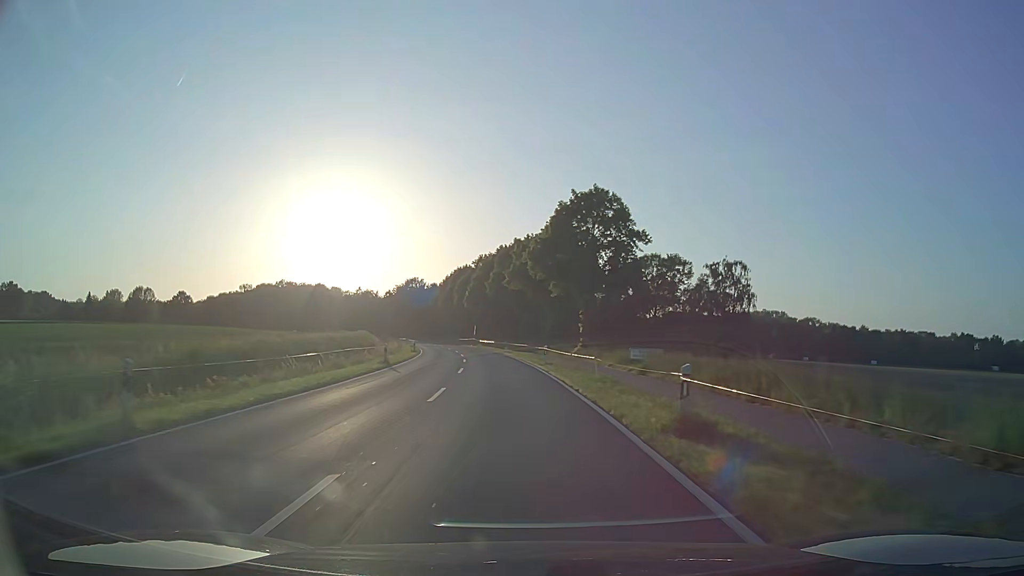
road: secondary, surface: asphalt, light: Day
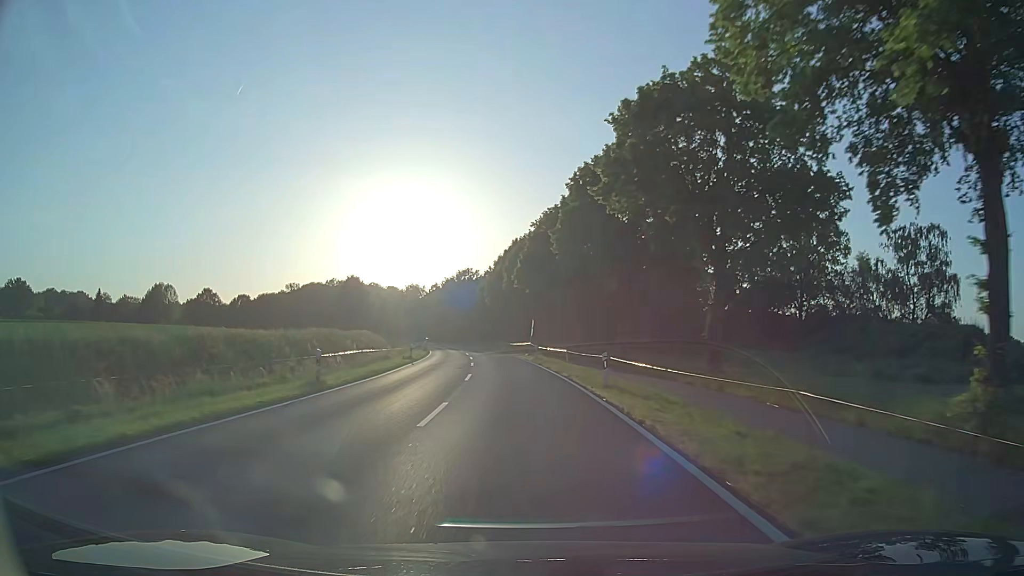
(-2.0, +40.5) m; -6°
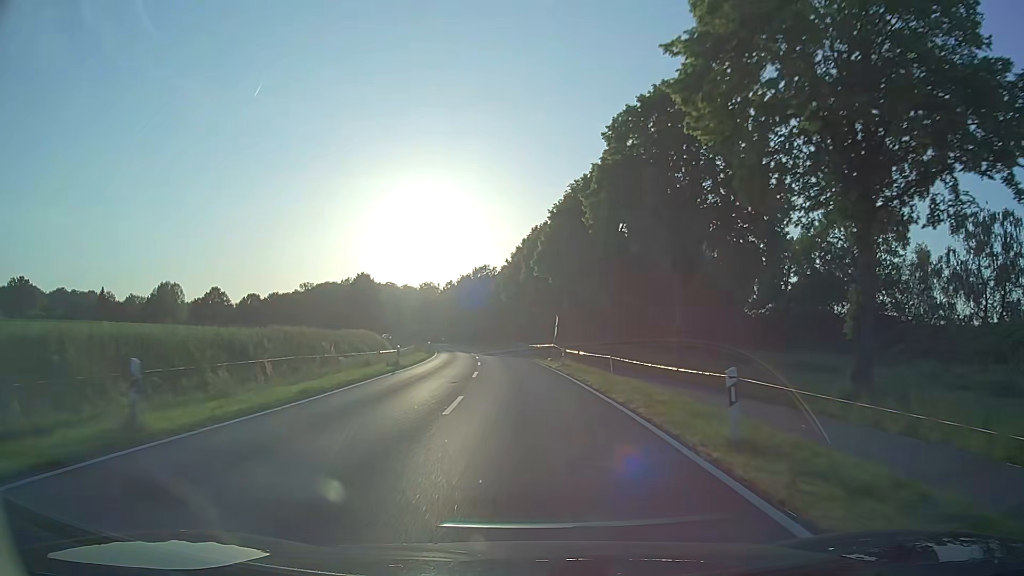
(-0.2, +10.3) m; -2°
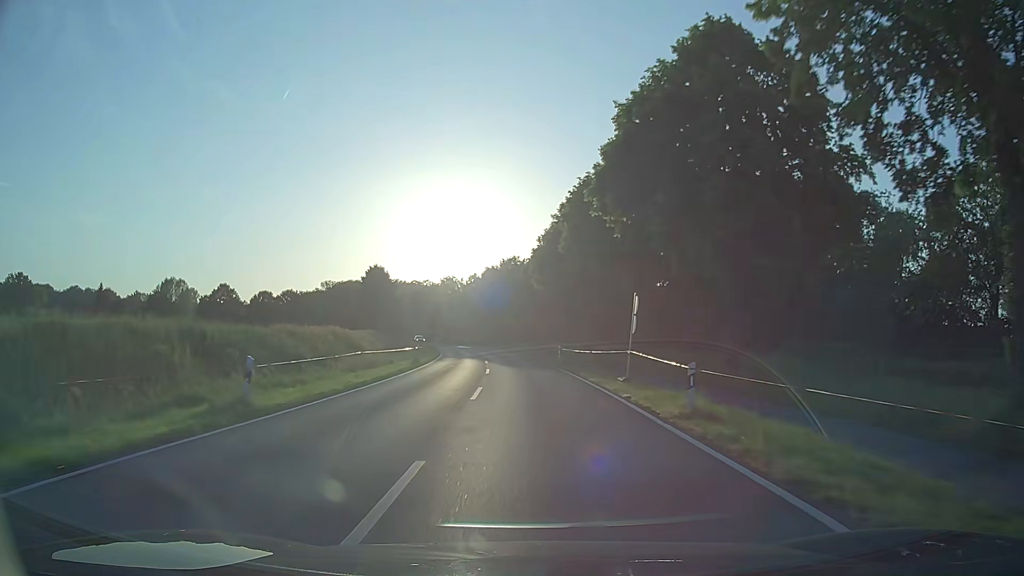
(-0.6, +20.9) m; -3°
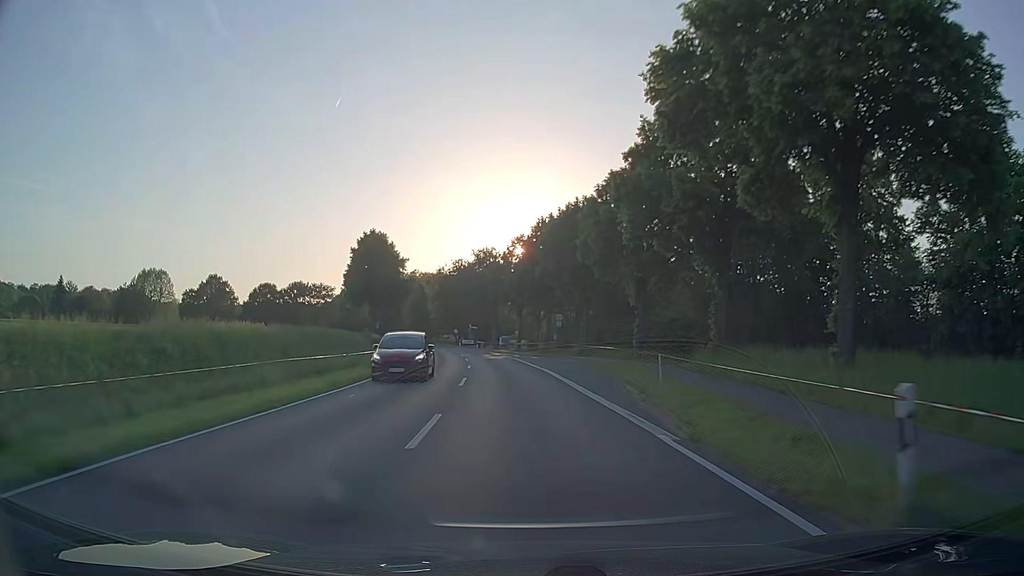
(-2.1, +55.4) m; -5°
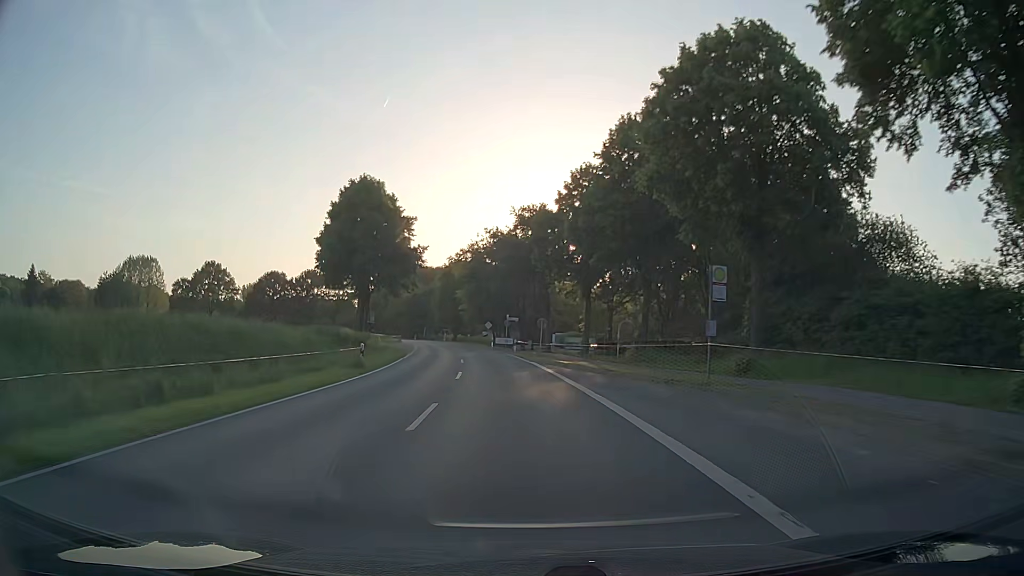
(-1.4, +35.1) m; -4°
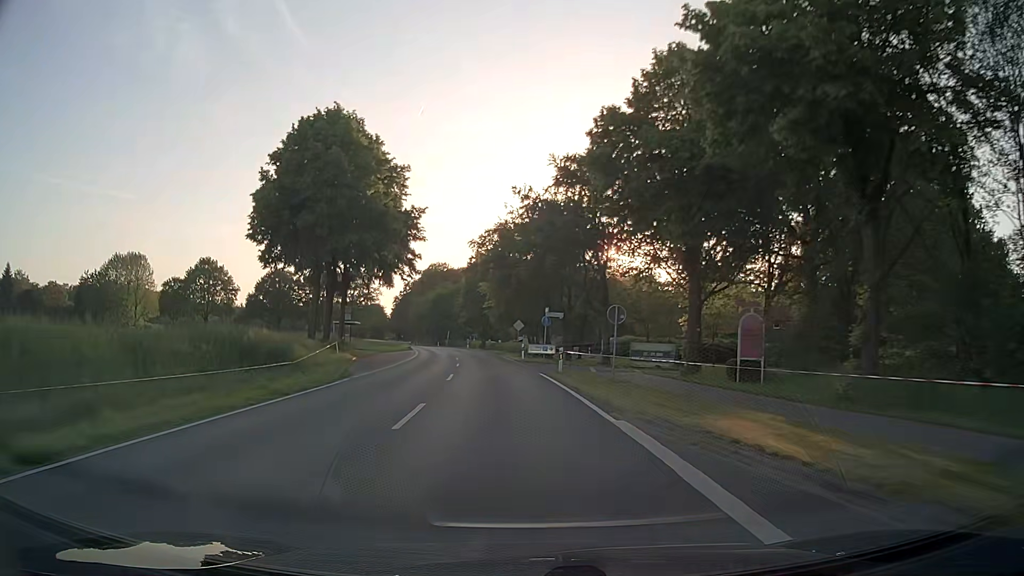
(-0.6, +23.7) m; -3°
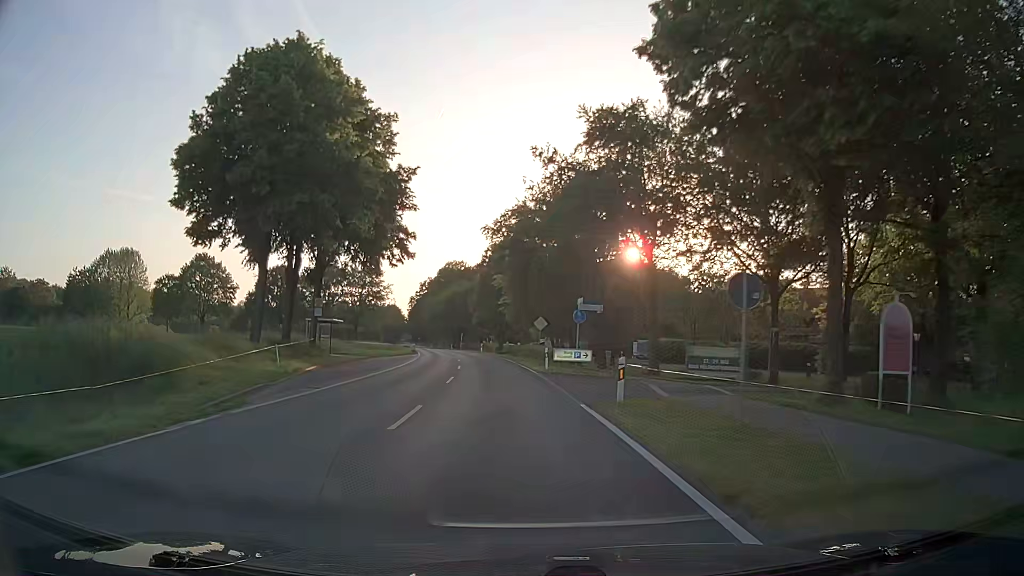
(-0.3, +11.9) m; -2°
(0, +10) (-1, +20) (-1, +30) (-2, +40) (-3, +50) (-5, +60) (-6, +70) (-8, +80) (-10, +89) (-11, +99) m
